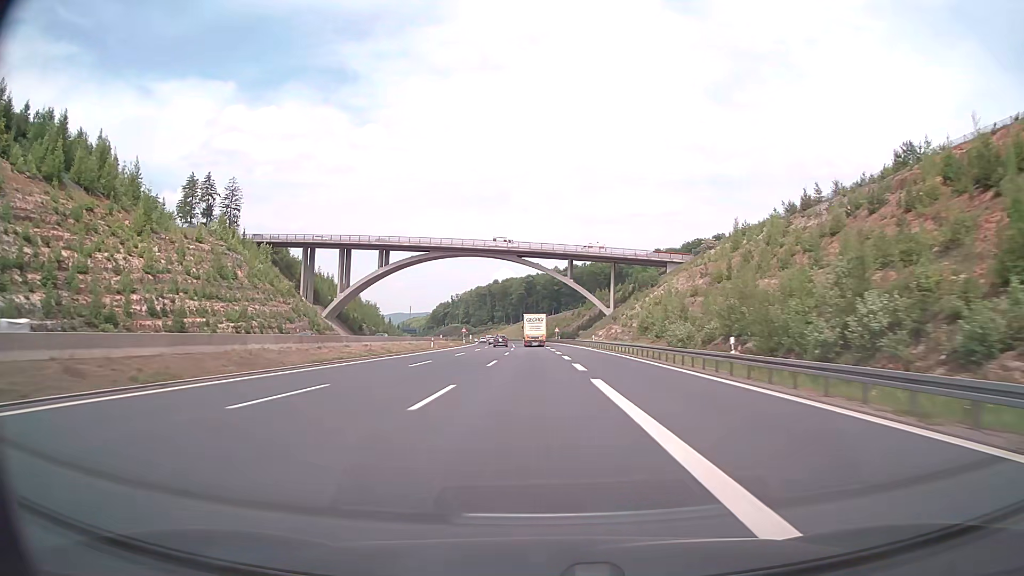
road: motorway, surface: asphalt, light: Day
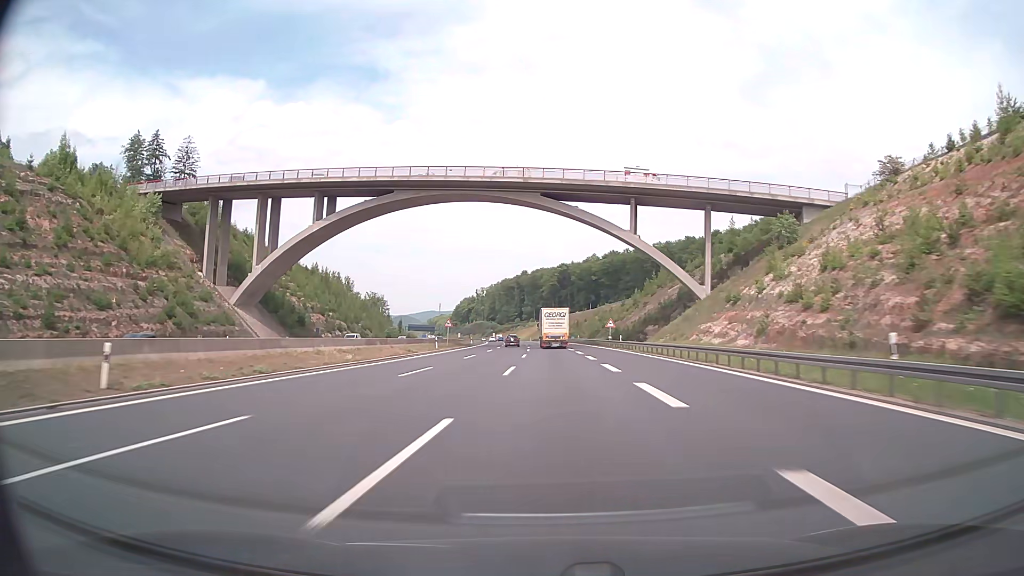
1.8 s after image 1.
(-1.0, +61.2) m; -2°
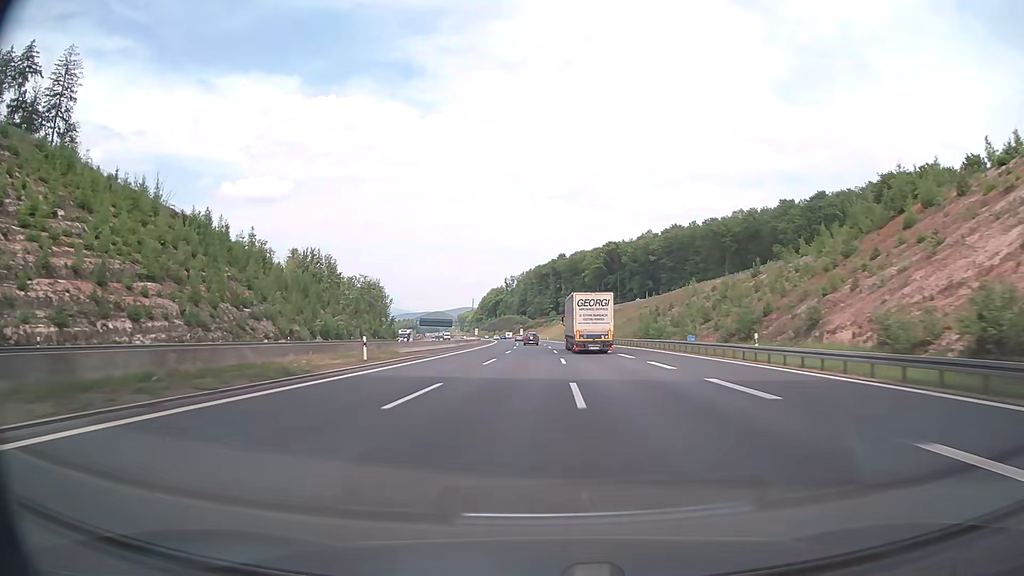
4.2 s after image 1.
(-2.4, +82.4) m; -3°
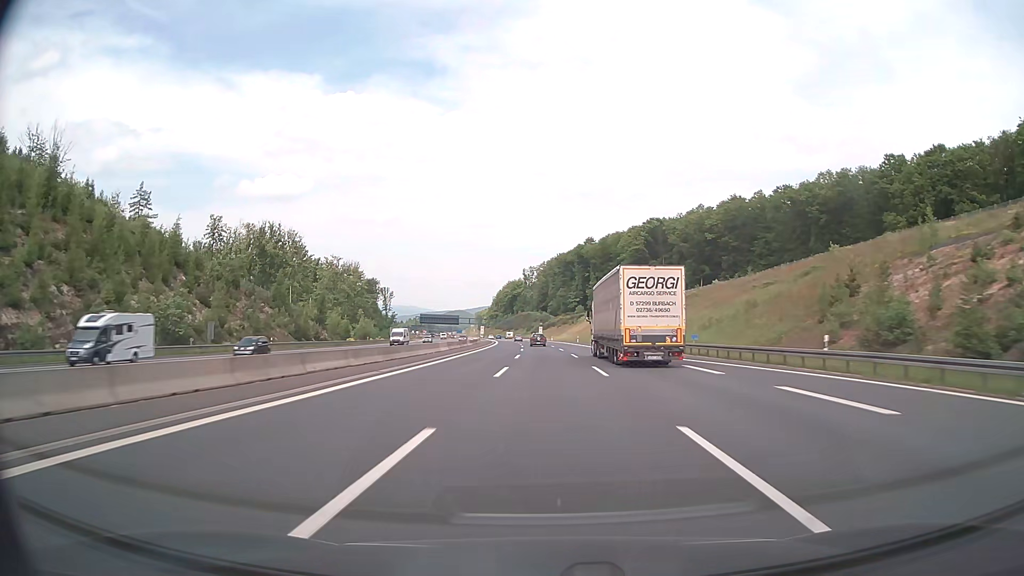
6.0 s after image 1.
(-0.9, +62.0) m; -2°
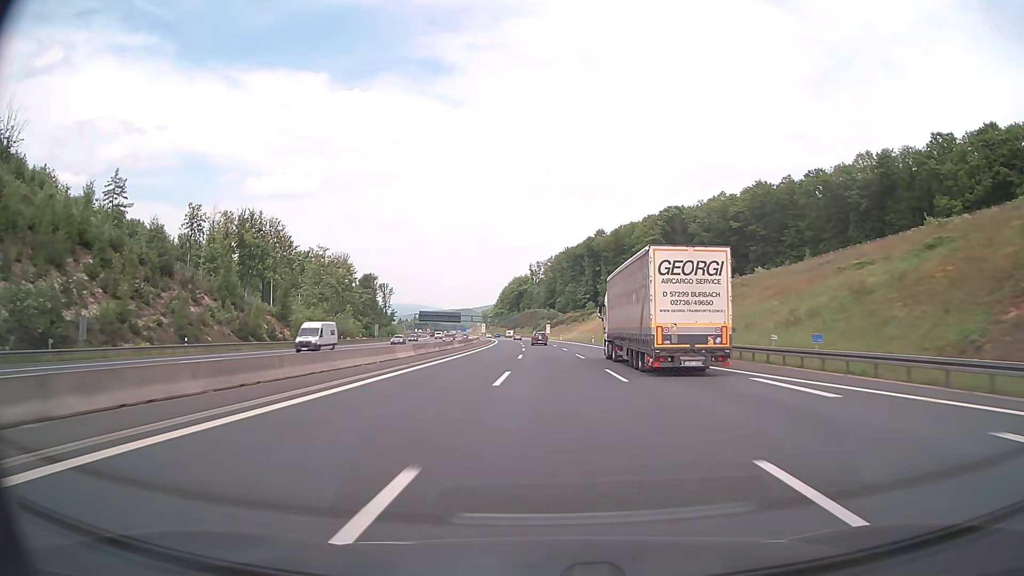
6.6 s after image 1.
(-0.1, +20.7) m; 0°
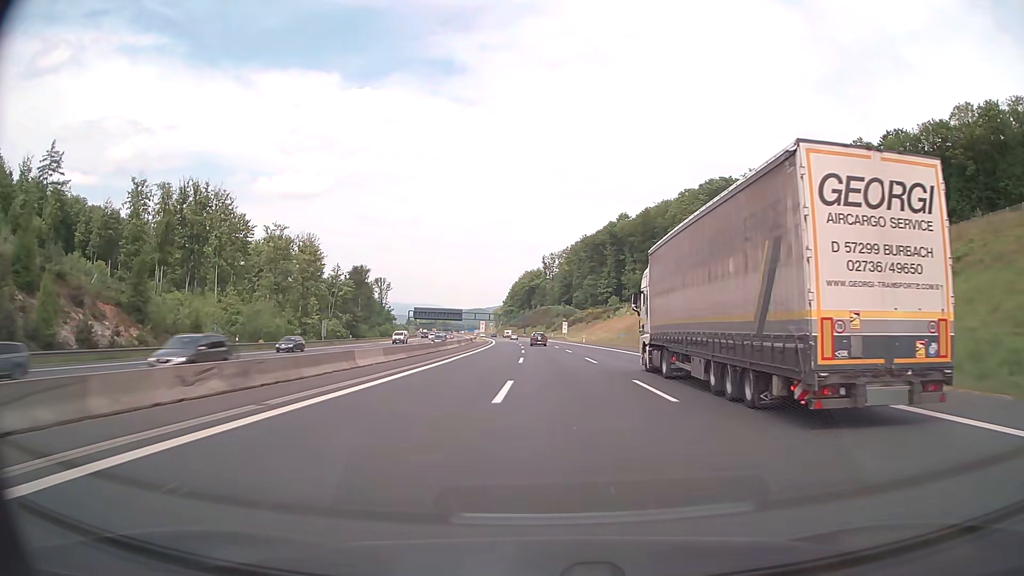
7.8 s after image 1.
(-0.5, +41.3) m; -1°
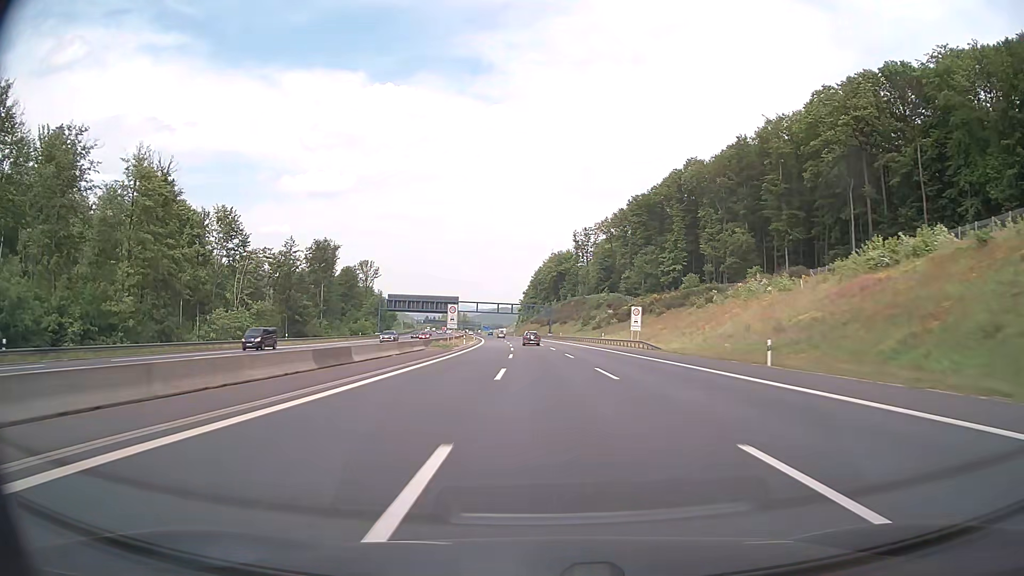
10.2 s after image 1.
(-1.6, +82.8) m; -2°
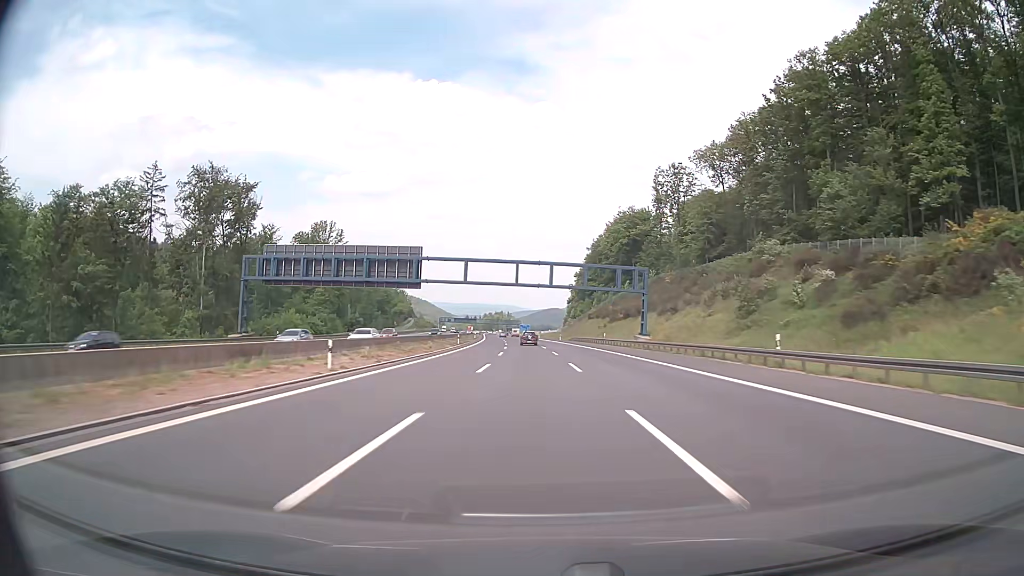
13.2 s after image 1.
(-3.7, +103.7) m; -4°
(0, +10) (0, +20) (0, +30) (-1, +40) (-1, +50) (-1, +60) (-2, +70) (-2, +80) (-3, +90) (-4, +100) m
